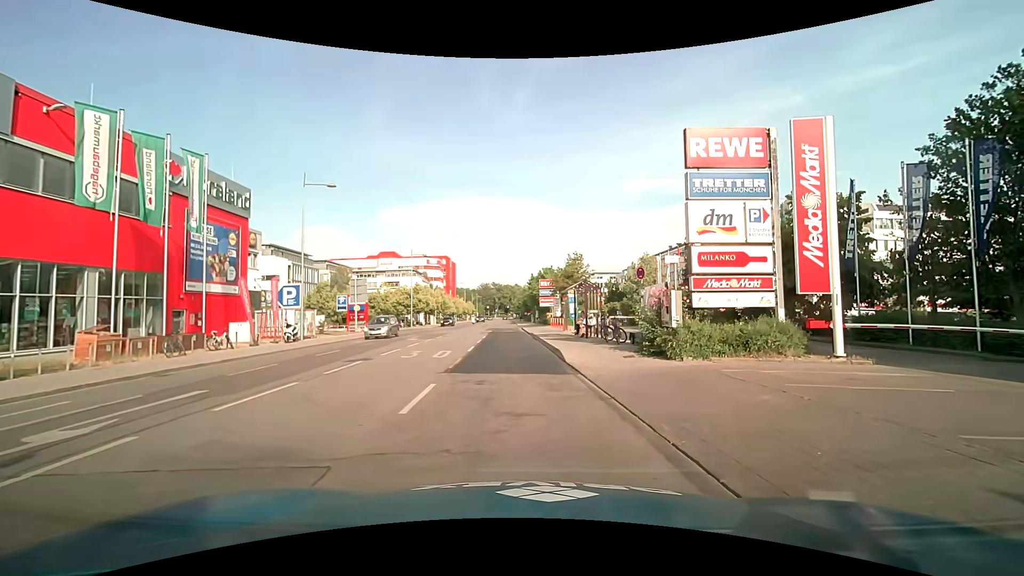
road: residential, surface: asphalt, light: Day
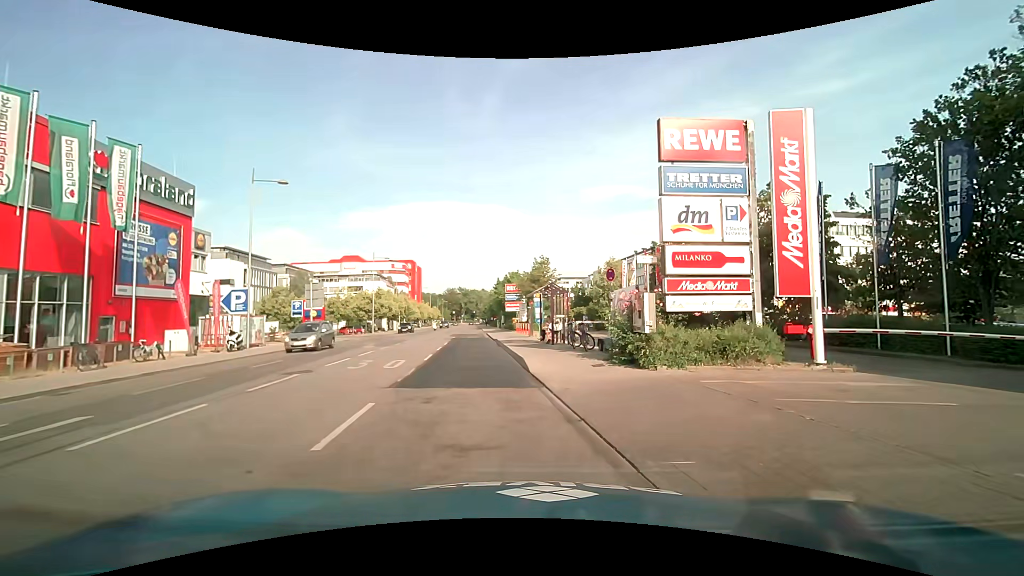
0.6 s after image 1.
(0.0, +1.4) m; +4°
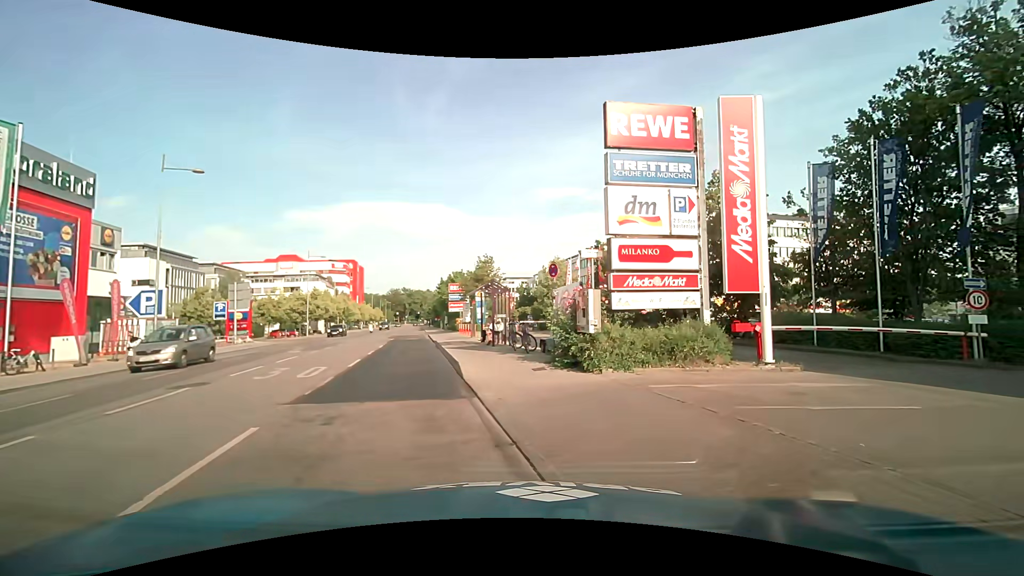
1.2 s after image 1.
(+0.1, +1.4) m; +7°
